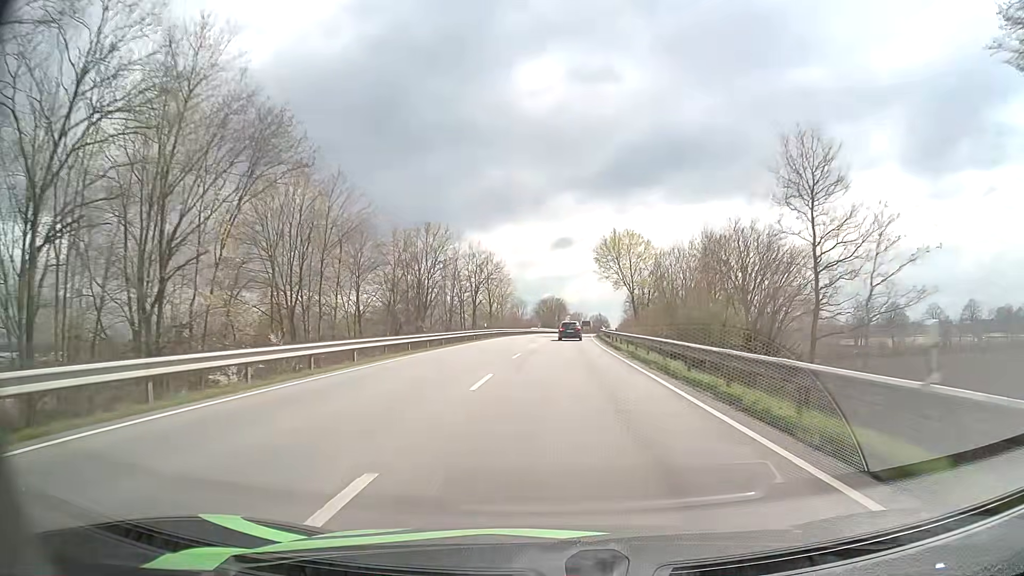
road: primary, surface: asphalt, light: Day
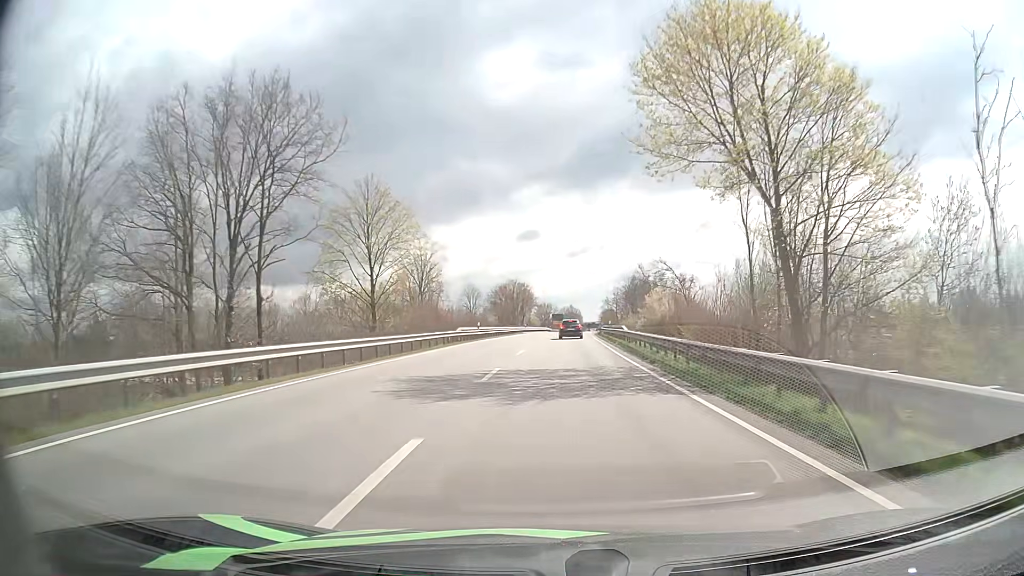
(+1.1, +54.0) m; +3°
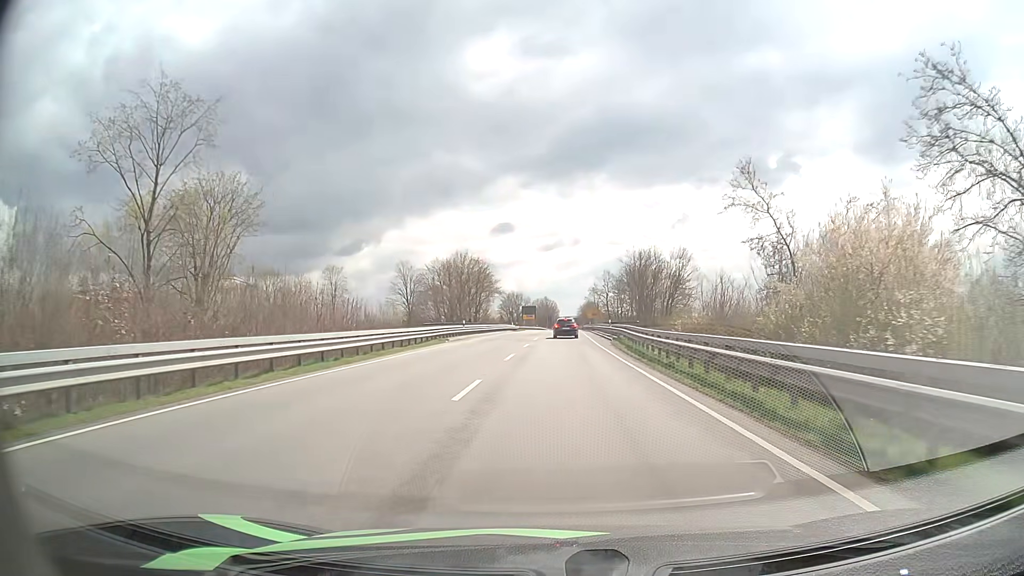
(+1.1, +48.4) m; +2°
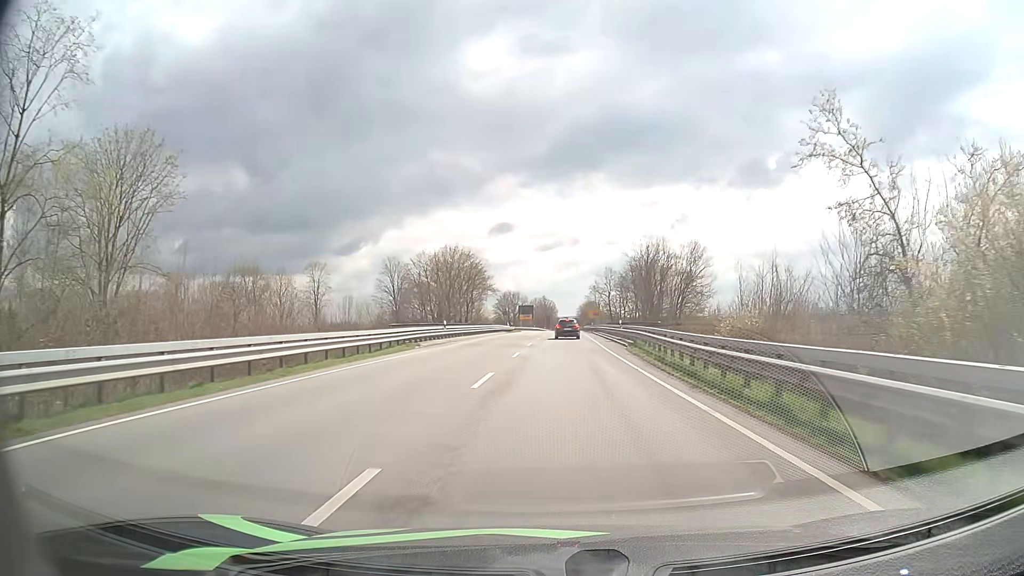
(0.0, +9.0) m; 0°
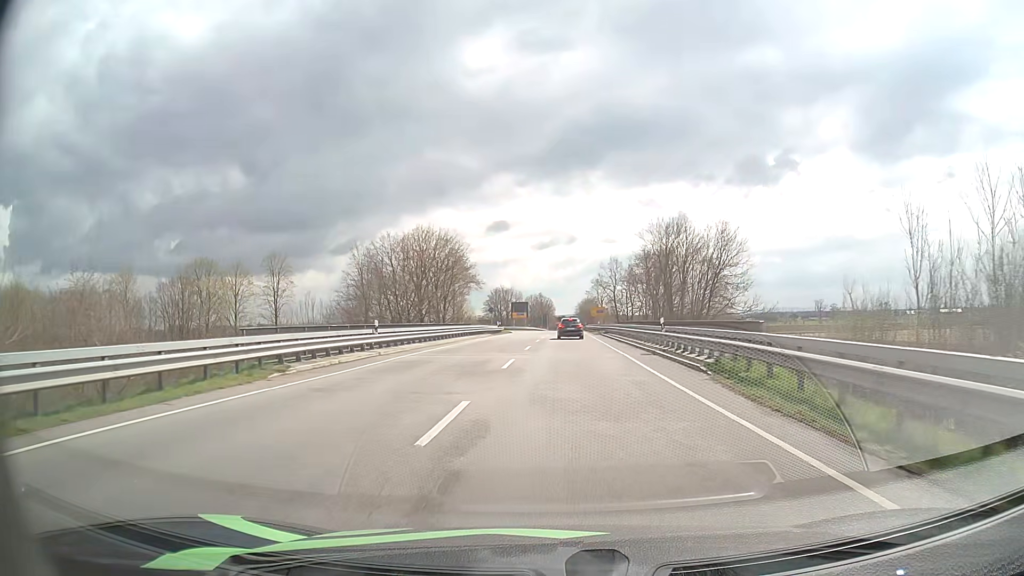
(+0.1, +17.3) m; 0°
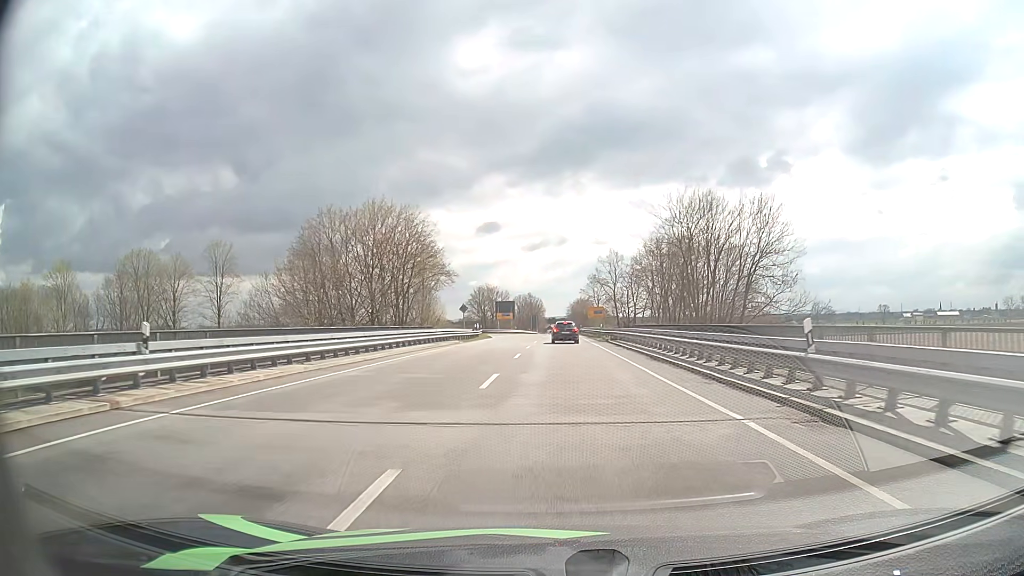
(+0.1, +16.2) m; 0°
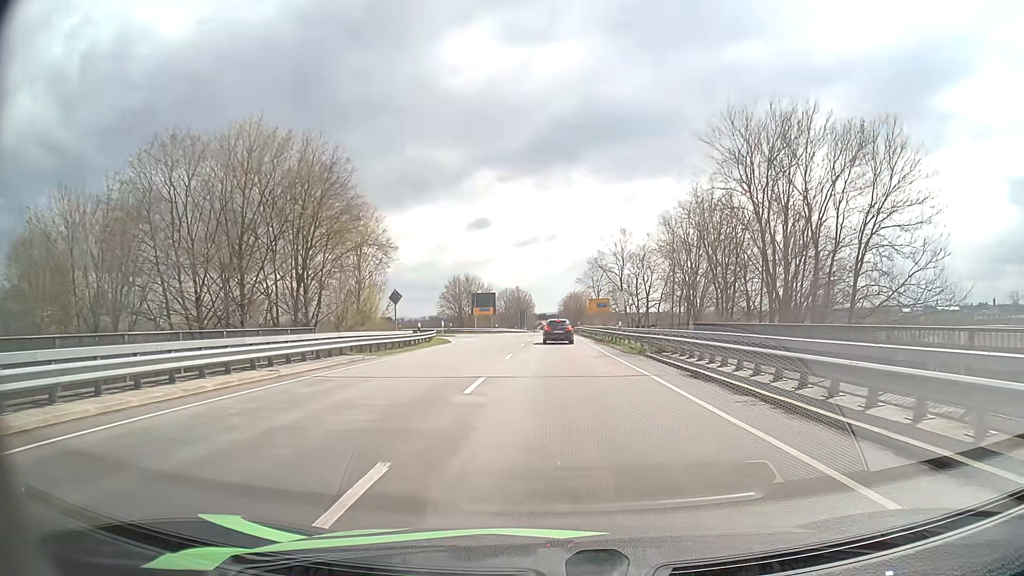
(+0.3, +22.3) m; +1°
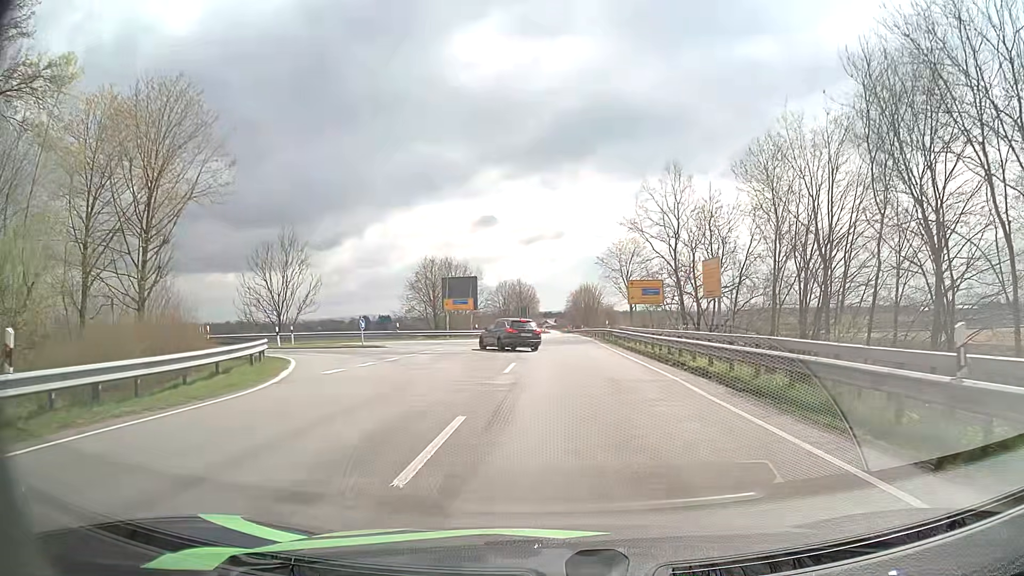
(-0.2, +30.8) m; 0°
(0, +10) (0, +20) (-1, +30) (-6, +38) (-16, +40) (-26, +40) (-36, +40) (-46, +39) (-56, +39) (-66, +38) m
